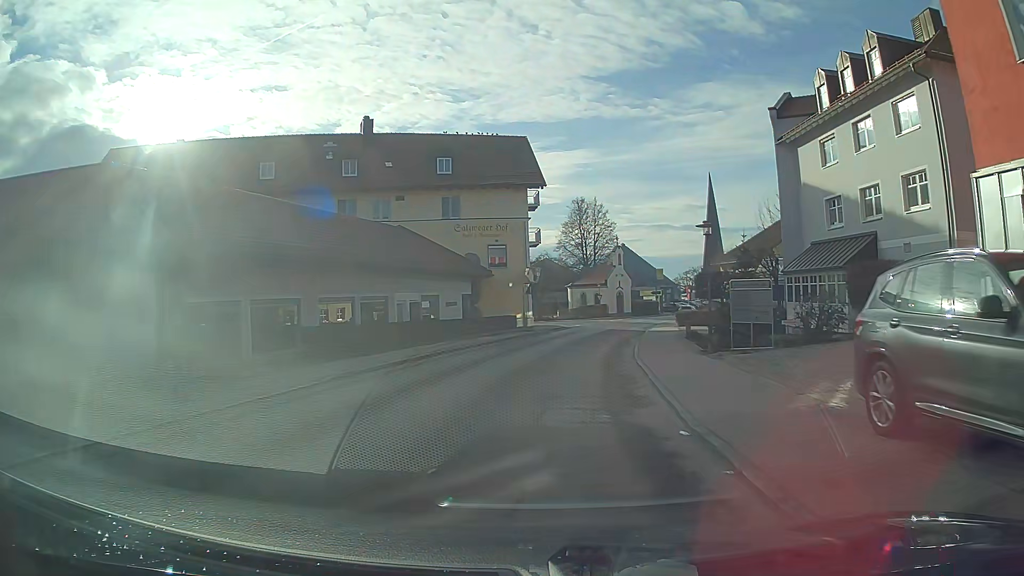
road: tertiary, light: Day
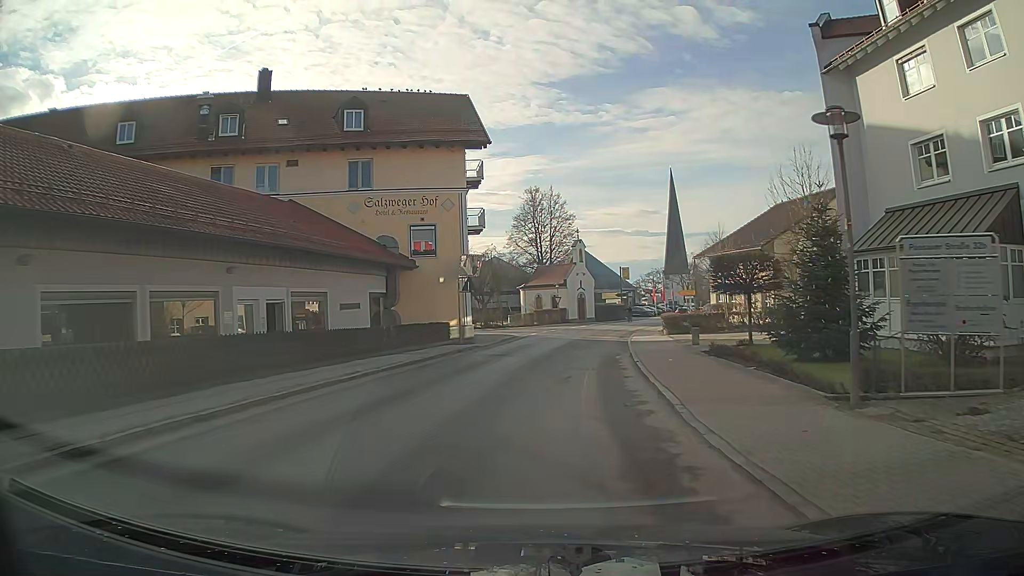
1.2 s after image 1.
(+0.4, +11.8) m; +4°
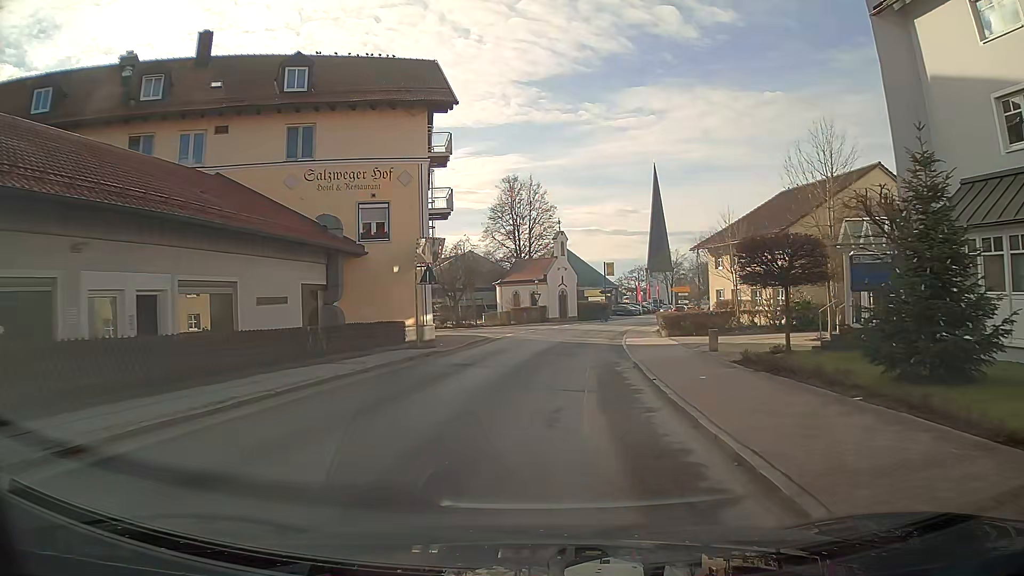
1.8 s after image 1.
(+0.1, +5.7) m; +2°
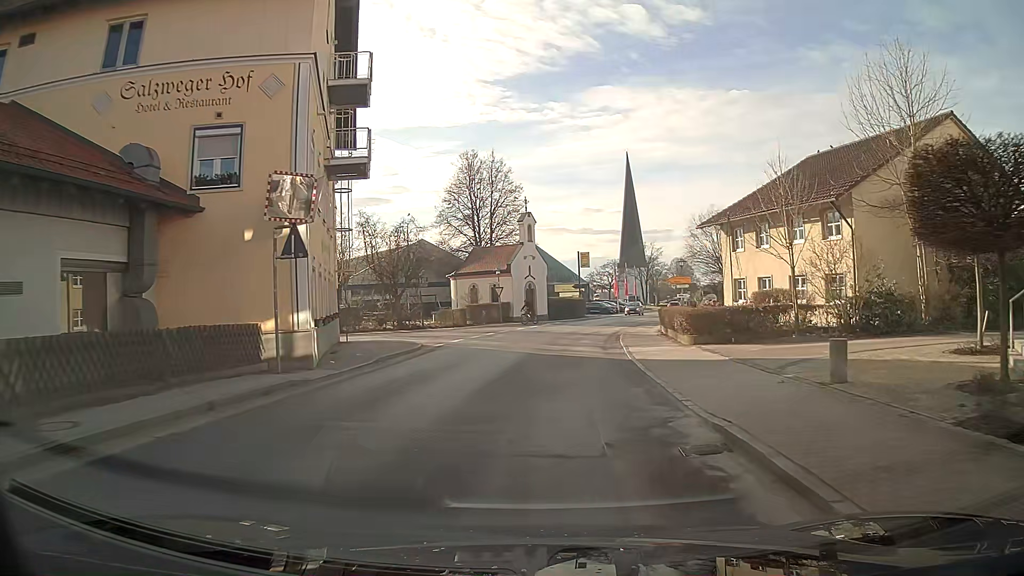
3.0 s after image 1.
(+0.3, +10.7) m; +3°
(0, +10) (+1, +20) (+2, +30) (-3, +38) (-12, +36) (-21, +32) (-30, +27) (-38, +21) (-47, +16) (-55, +11) m
